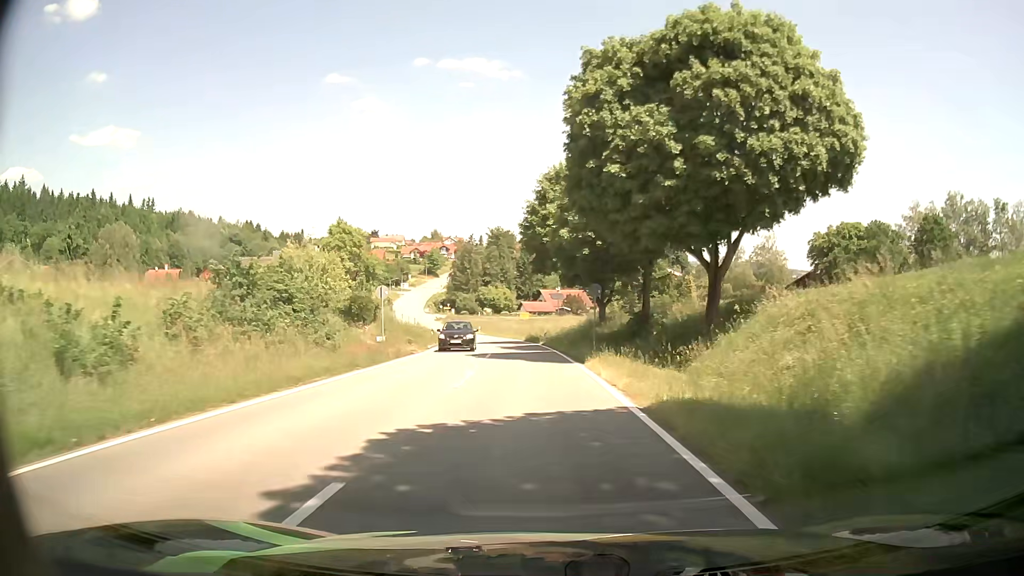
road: tertiary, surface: asphalt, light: Day
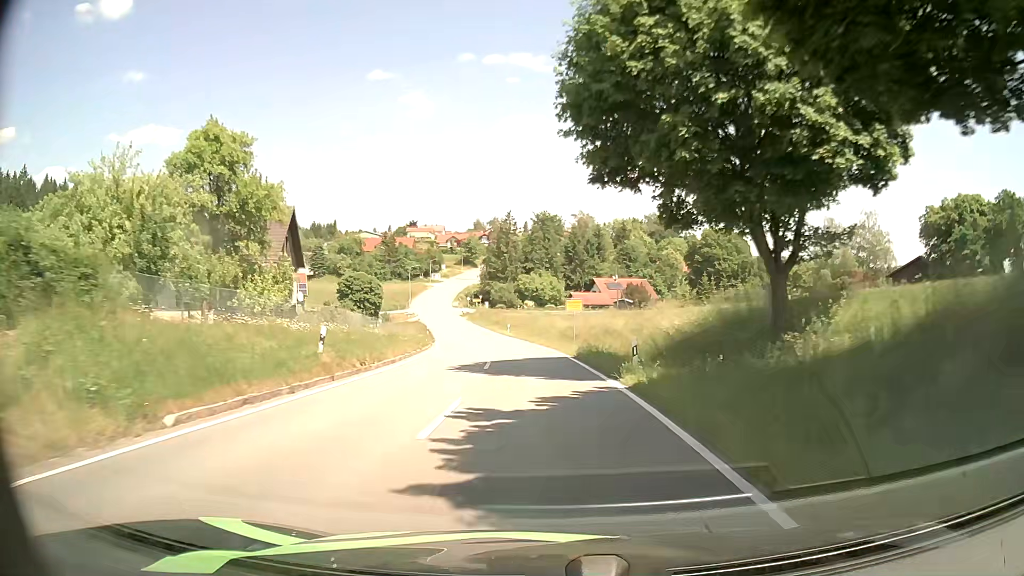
(-1.0, +30.7) m; -3°
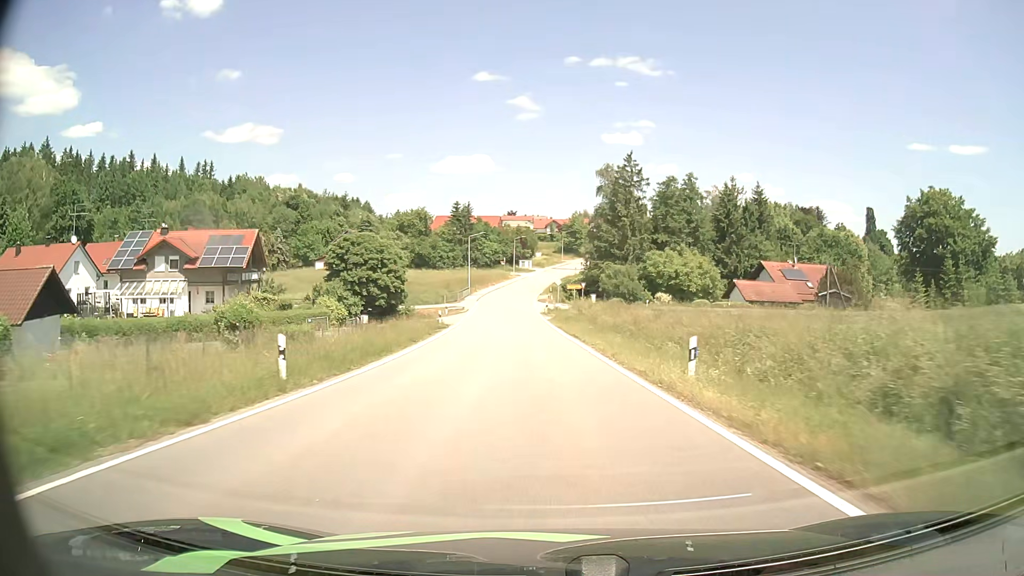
(-4.9, +51.7) m; -10°
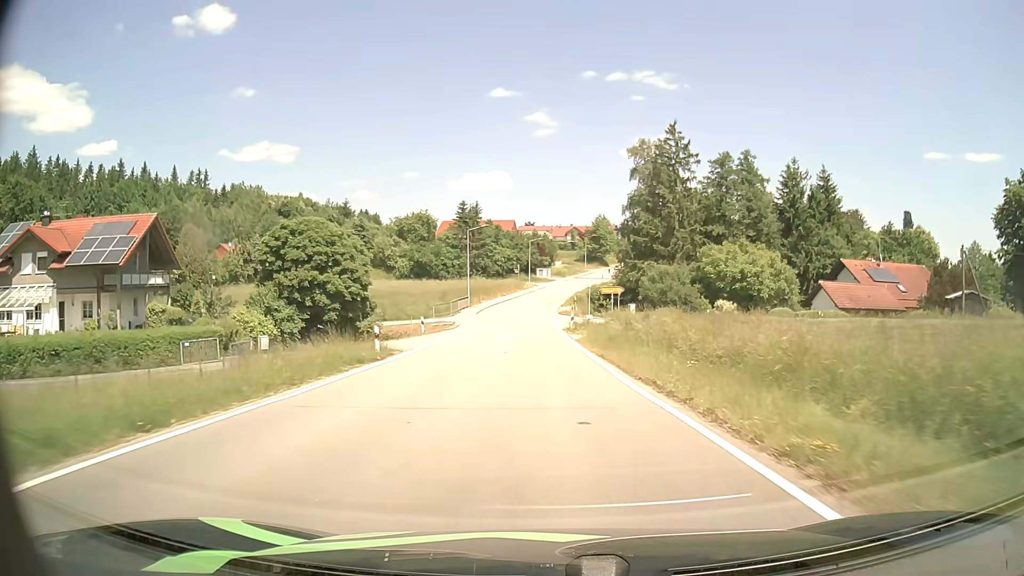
(-0.3, +19.9) m; -2°
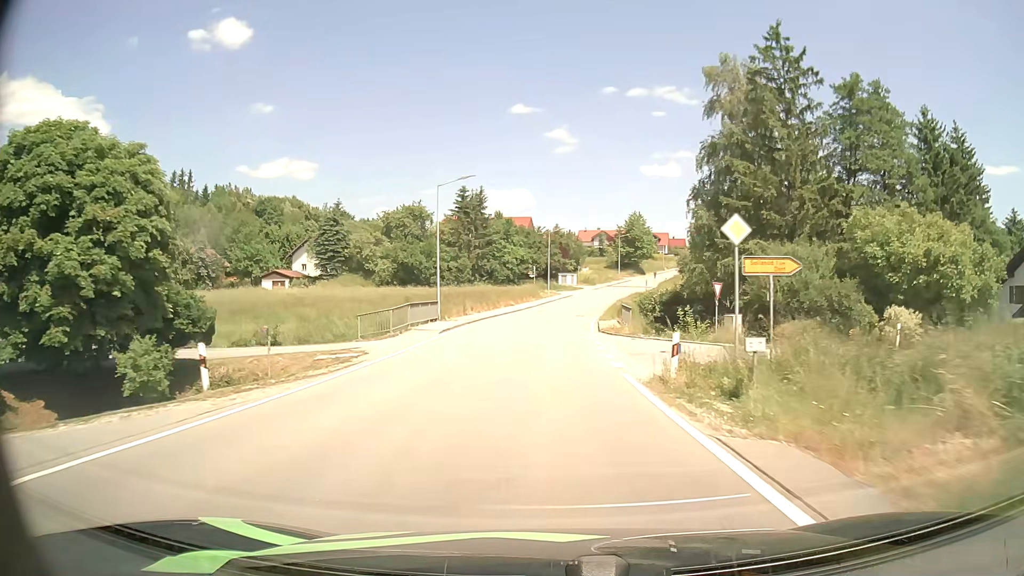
(-0.5, +28.2) m; -2°
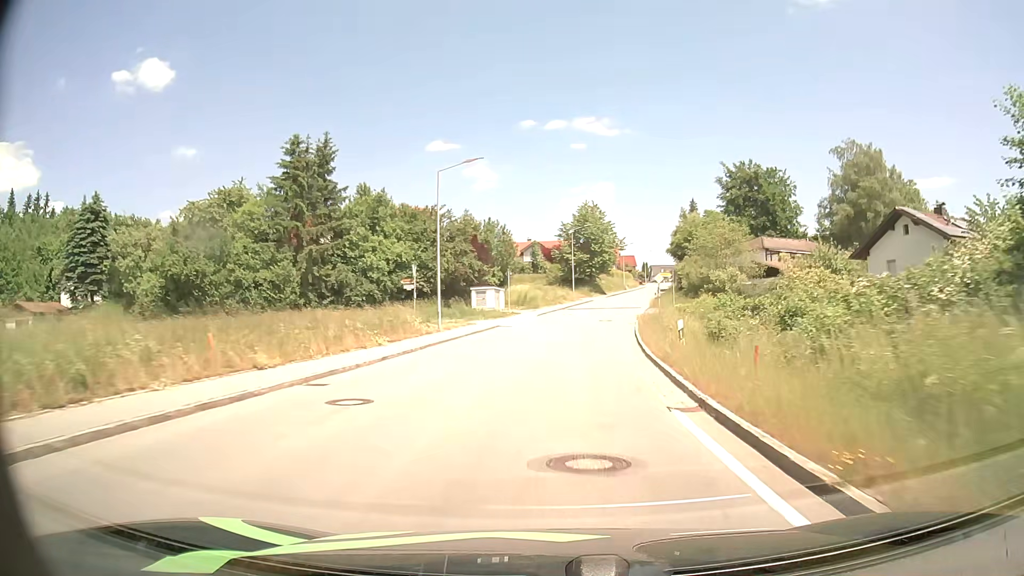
(+1.3, +45.9) m; +6°
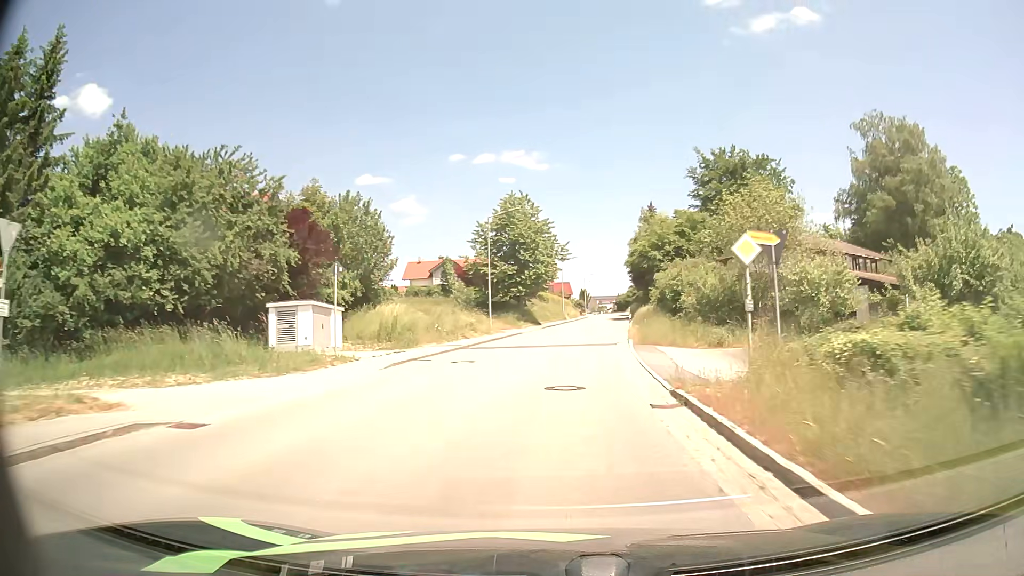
(+1.7, +27.6) m; +7°
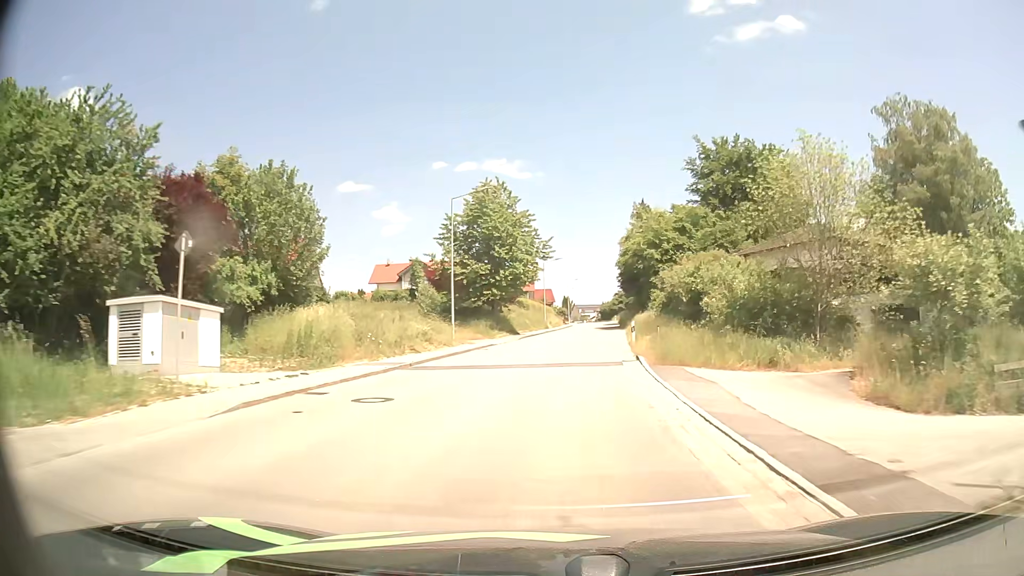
(+0.1, +9.0) m; +1°
(0, +10) (+1, +20) (+2, +30) (+3, +40) (+4, +50) (+5, +60) (+6, +70) (+7, +80) (+8, +90) (+9, +100) m
